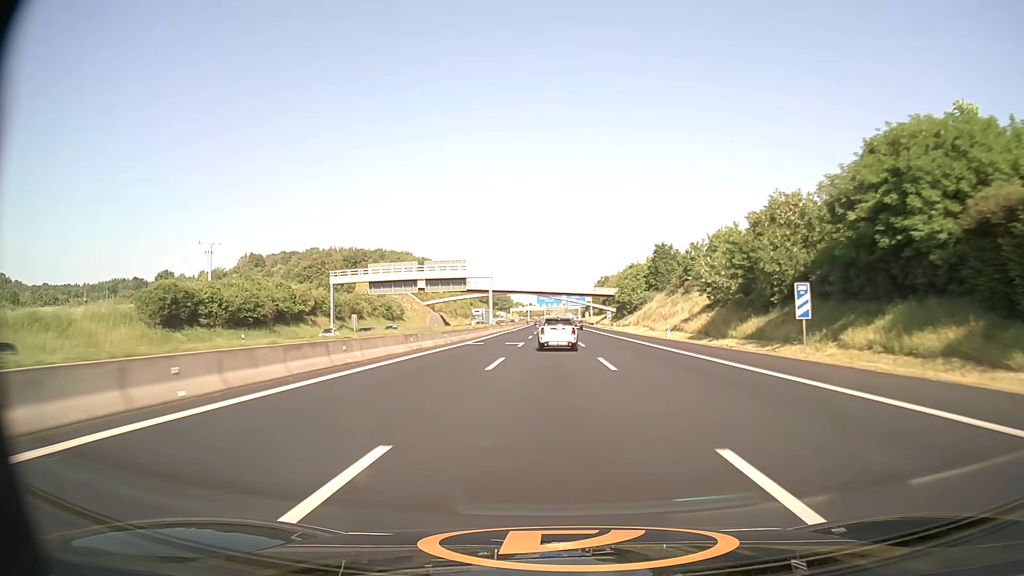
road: motorway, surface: asphalt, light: Day
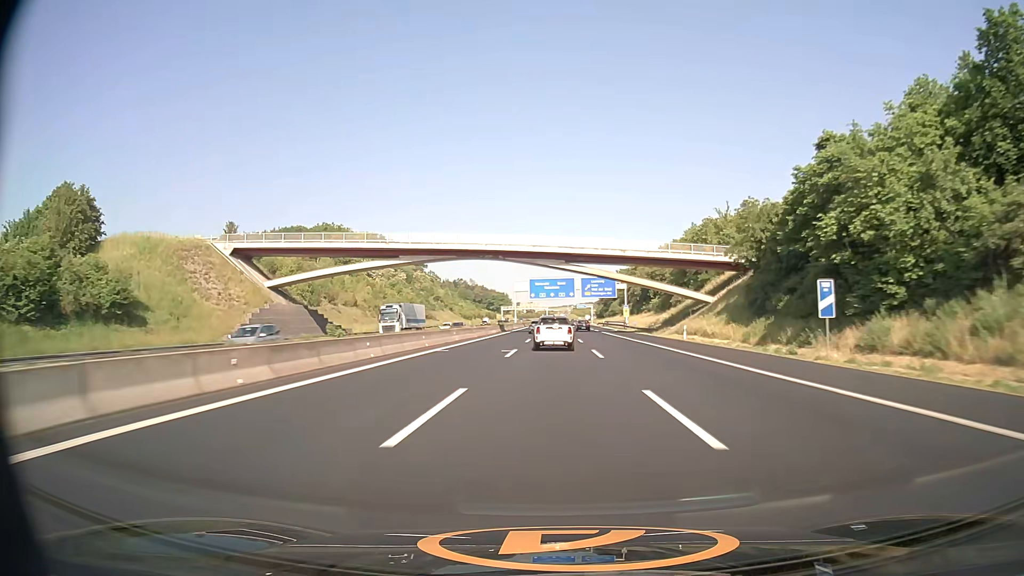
(-0.3, +101.2) m; -1°
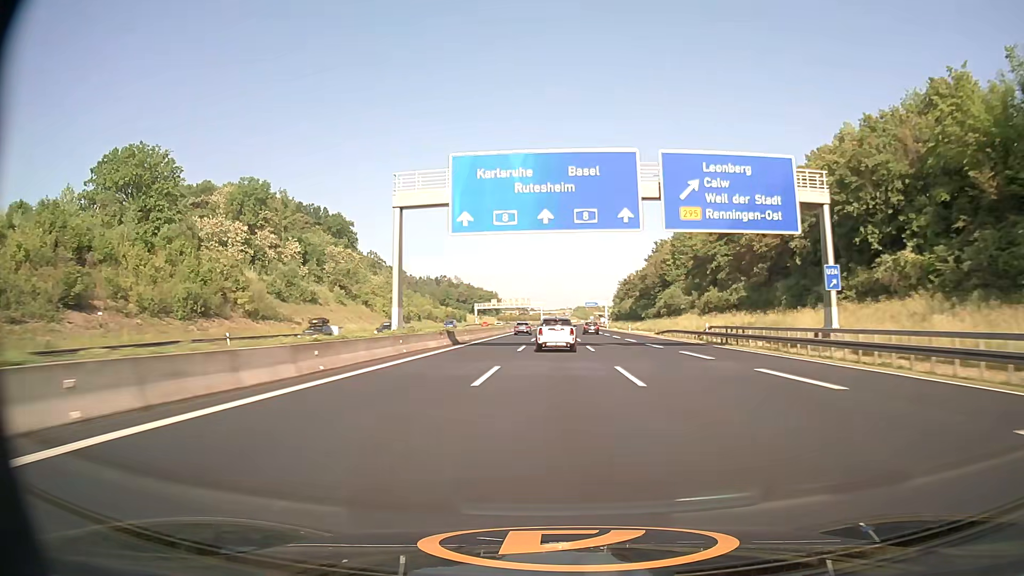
(+0.3, +100.5) m; 0°
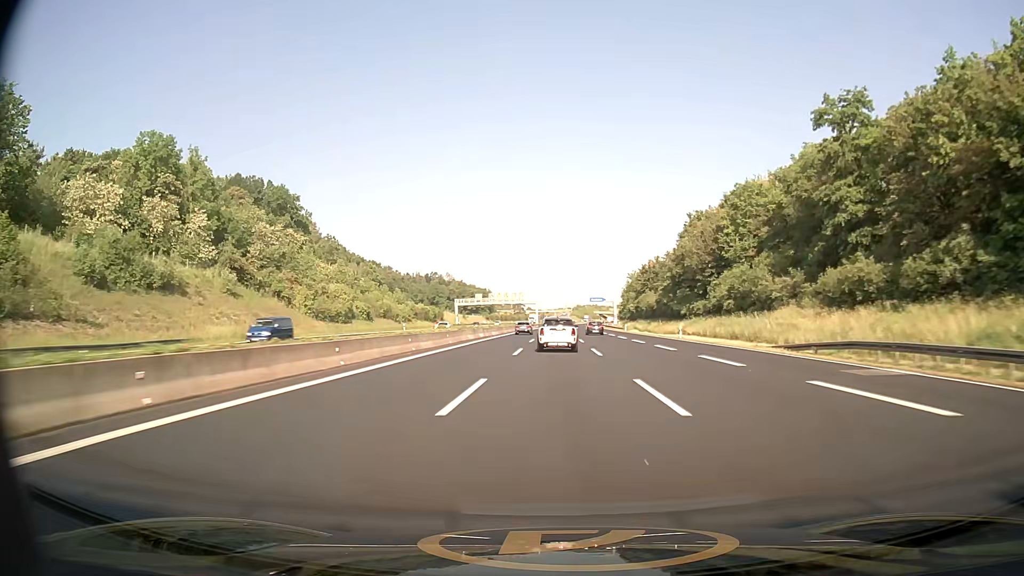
(+0.1, +40.2) m; 0°
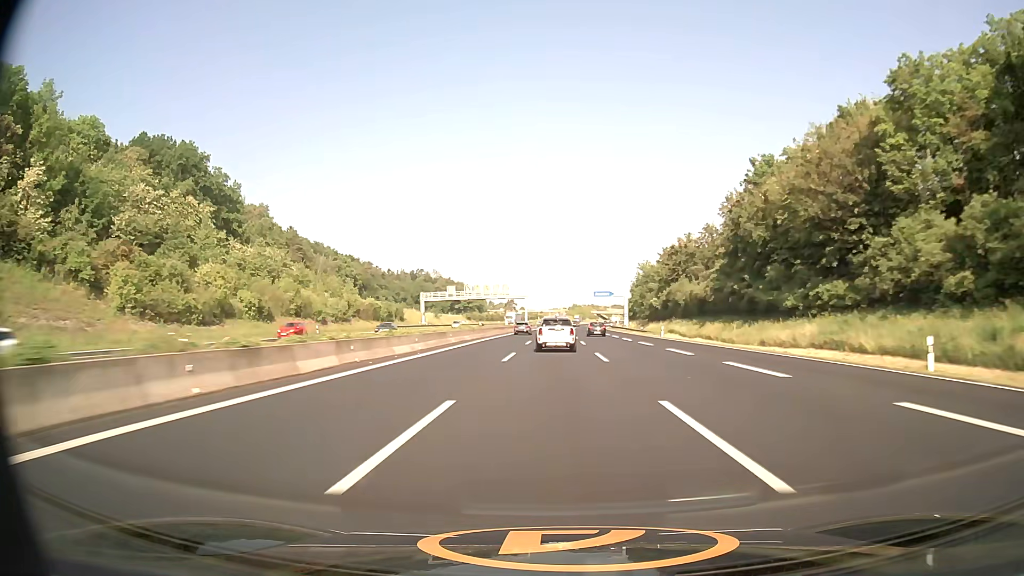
(+0.1, +40.3) m; 0°
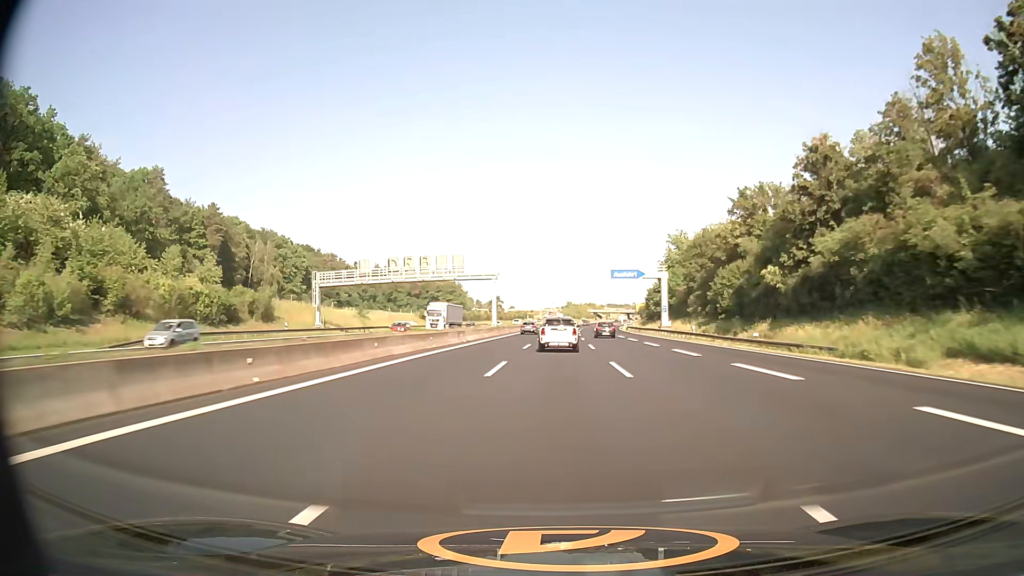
(+0.3, +60.4) m; +1°
(0, +10) (0, +20) (0, +30) (0, +40) (0, +50) (+1, +60) (+1, +70) (+1, +80) (+2, +90) (+2, +100) m
